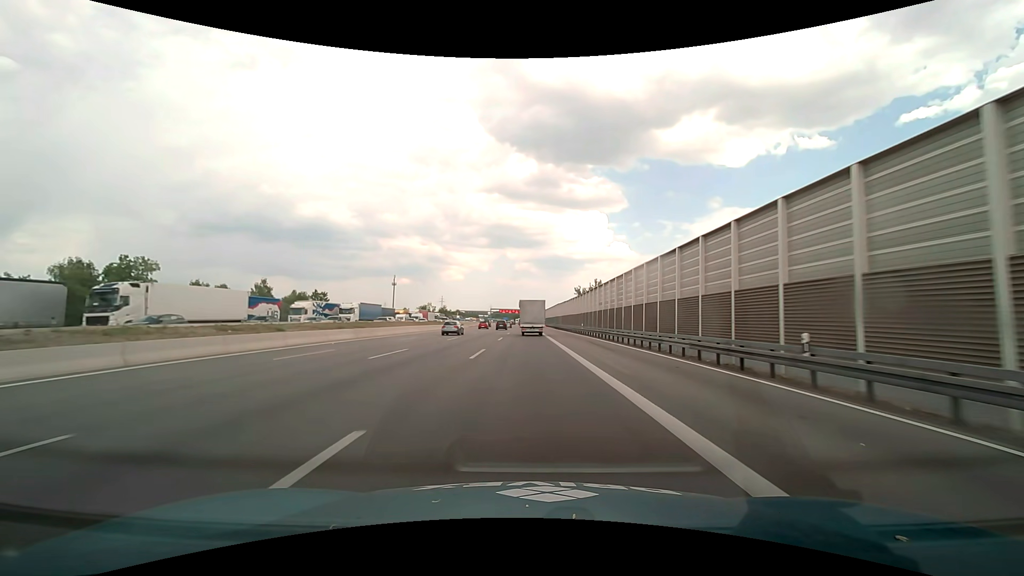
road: motorway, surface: asphalt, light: Day
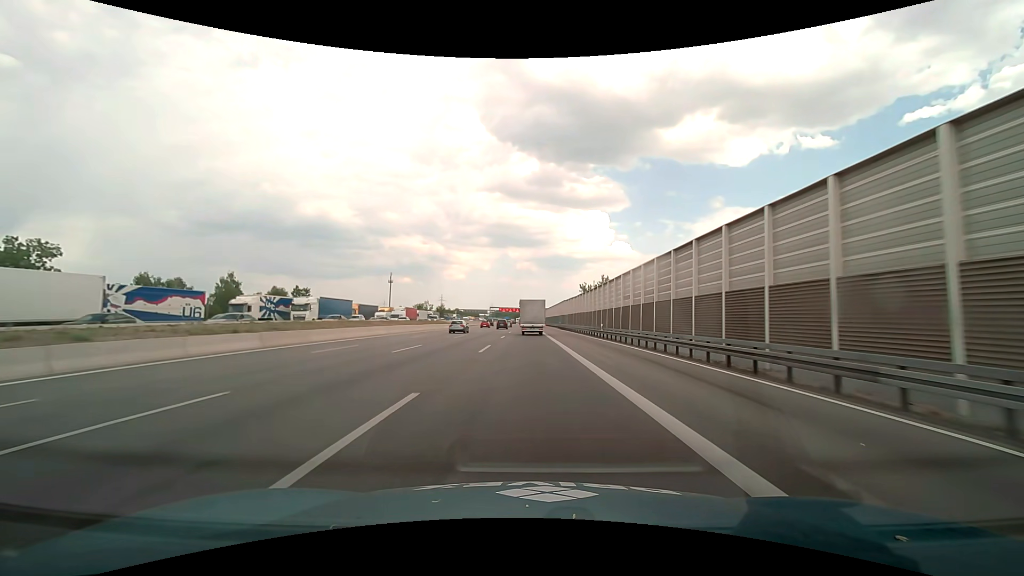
(0.0, +14.9) m; 0°
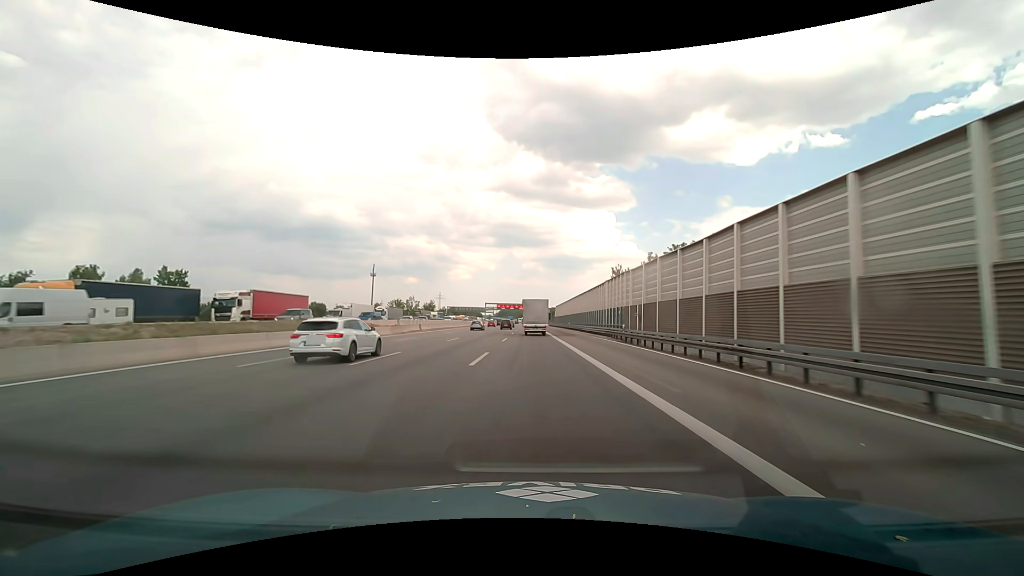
(-0.3, +60.4) m; -1°
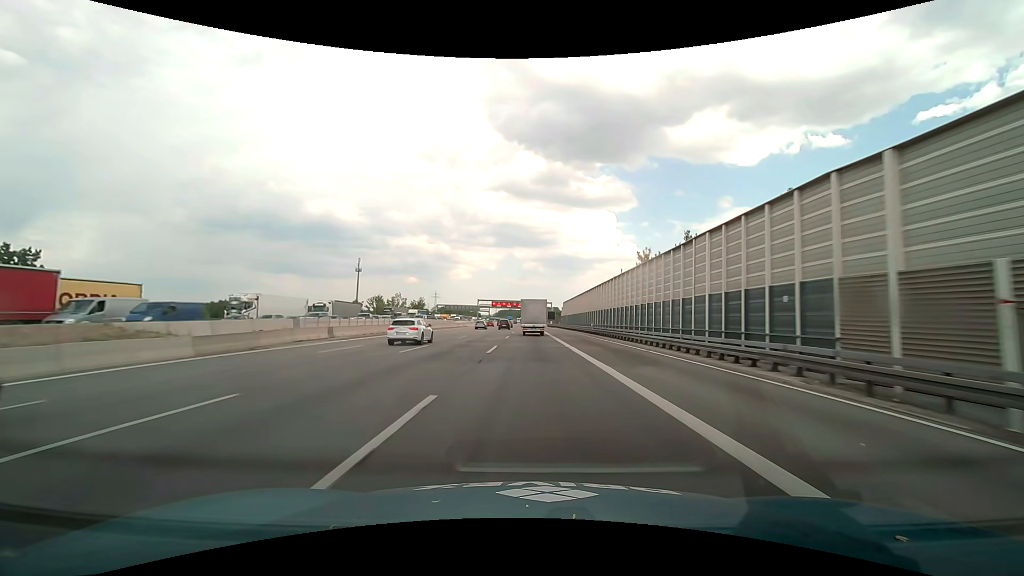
(0.0, +30.3) m; 0°
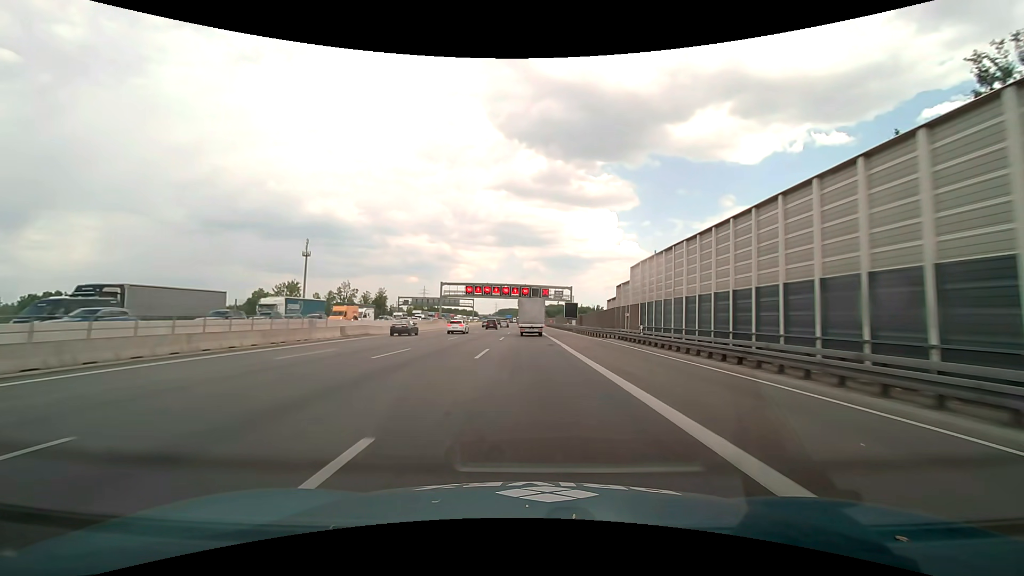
(0.0, +75.4) m; 0°
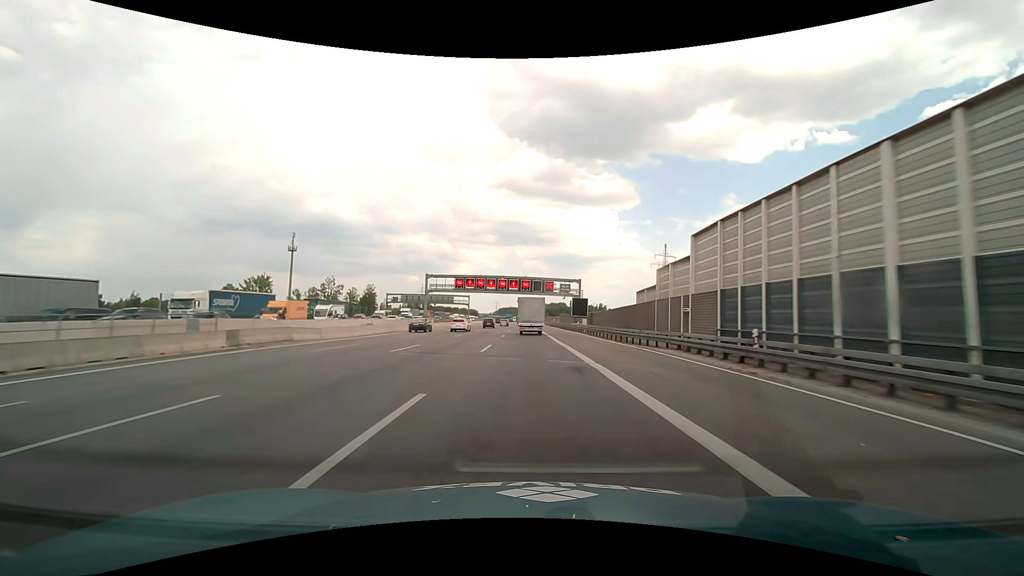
(0.0, +15.0) m; 0°
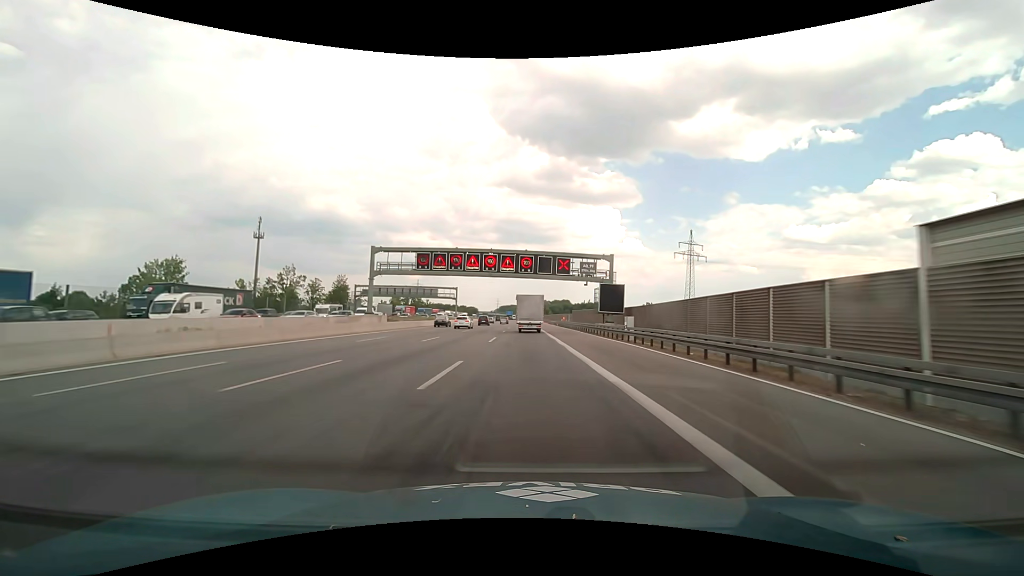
(0.0, +29.8) m; 0°
(0, +10) (0, +20) (0, +30) (0, +40) (0, +50) (0, +60) (0, +70) (0, +80) (-1, +90) (-1, +100) m
